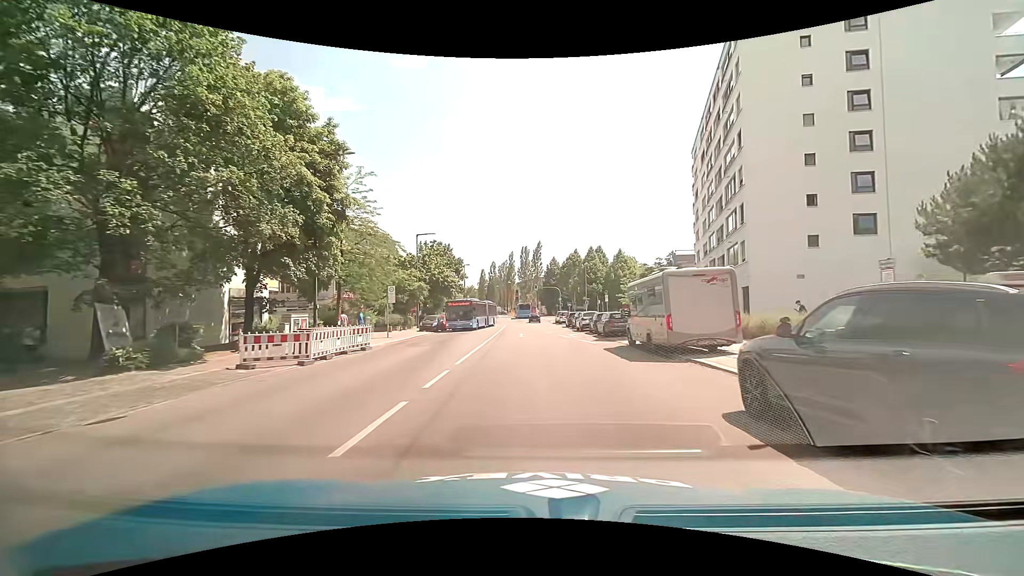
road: tertiary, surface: asphalt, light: Day
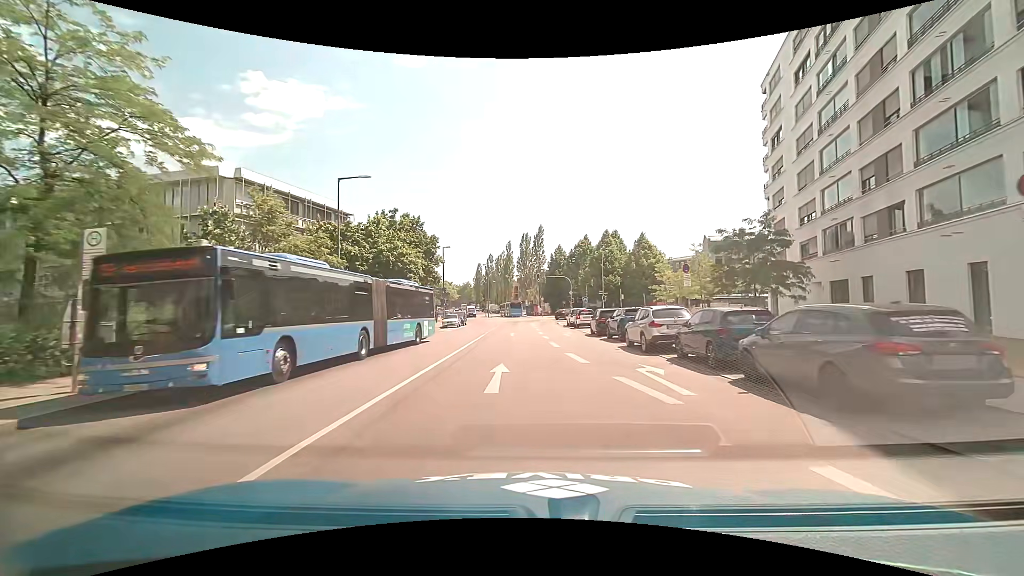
(-0.1, +22.9) m; 0°
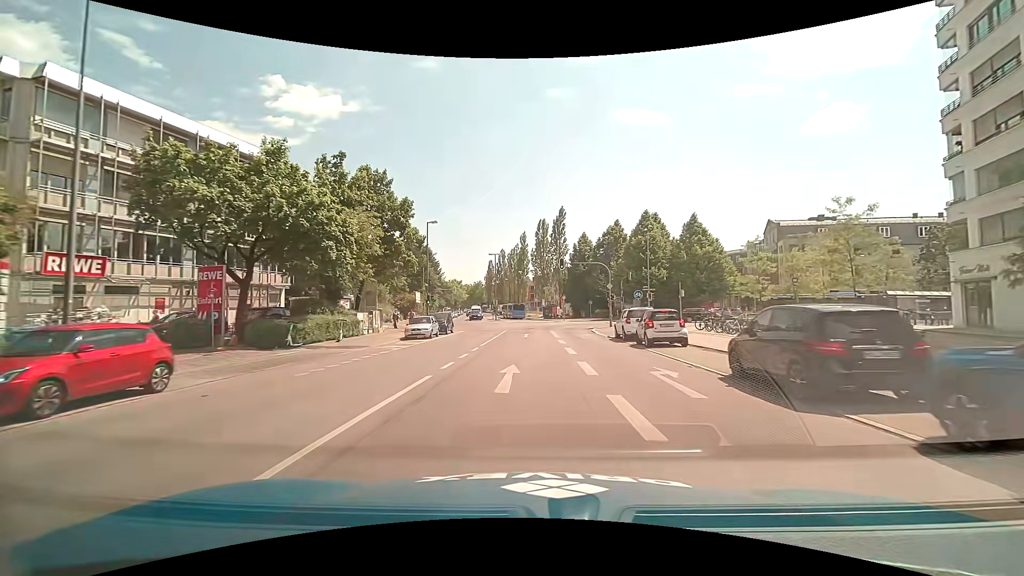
(-0.5, +20.3) m; -2°
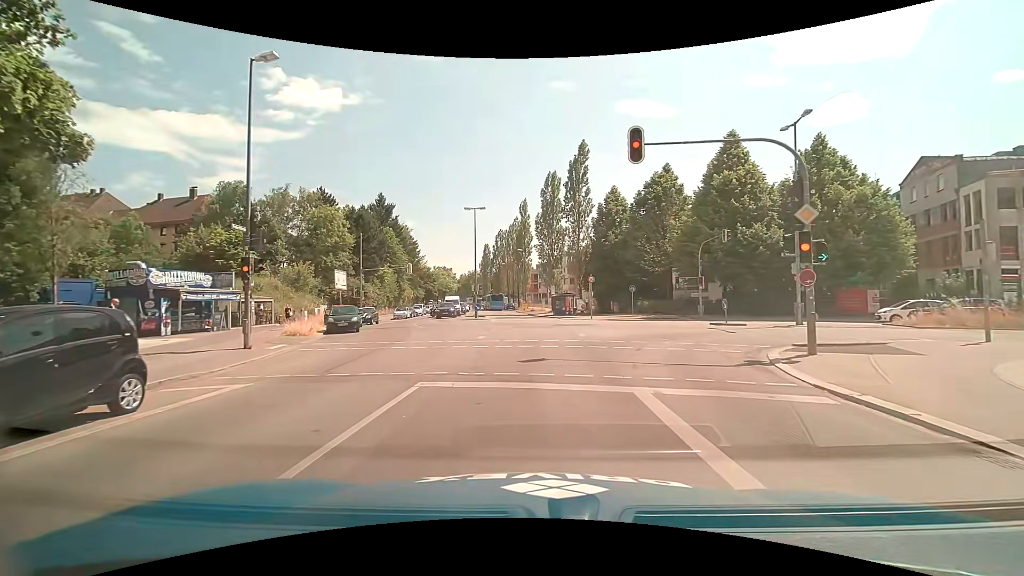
(-0.2, +29.9) m; 0°
(0, +10) (0, +20) (0, +30) (-1, +40) (-2, +50) (-4, +60) (-5, +70) (-7, +79) (-9, +89) (-10, +99) m
